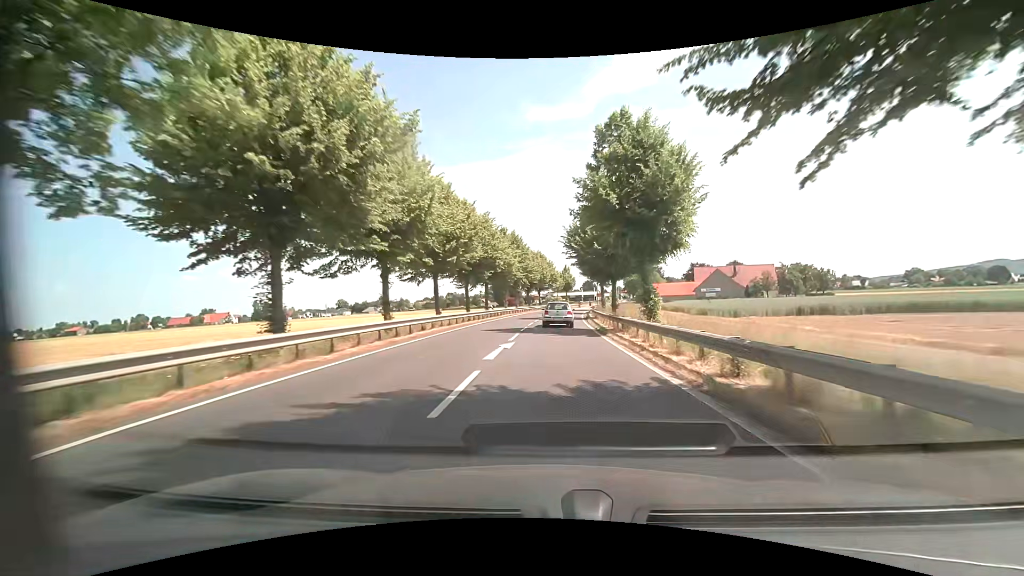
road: primary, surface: asphalt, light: Day
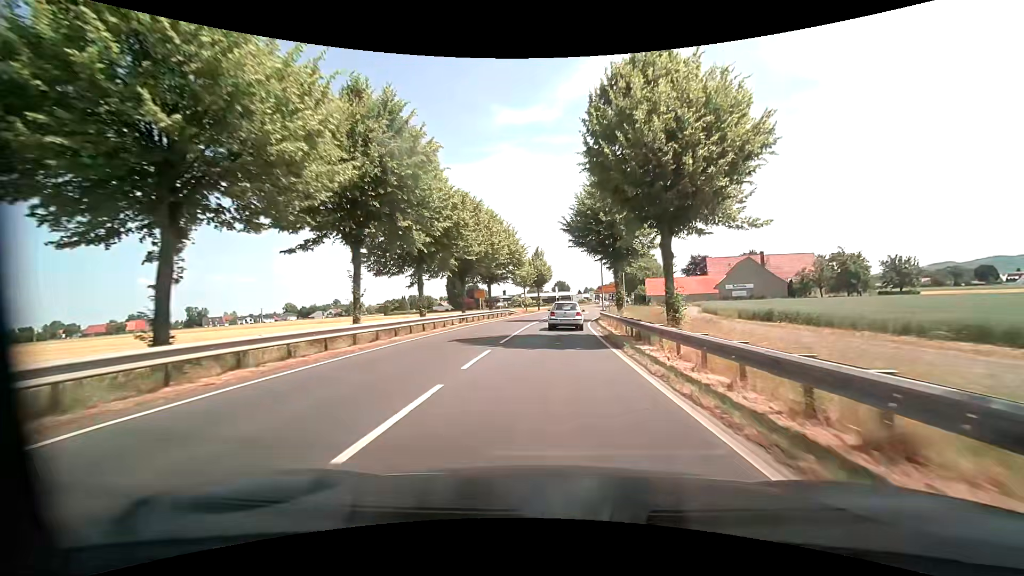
(+1.2, +43.2) m; +3°
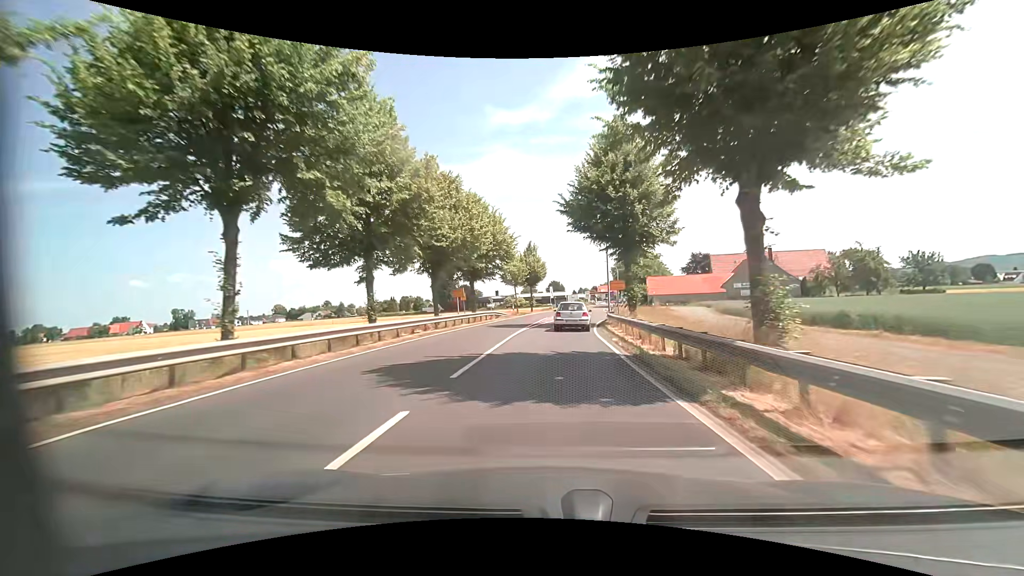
(+0.1, +7.9) m; +1°
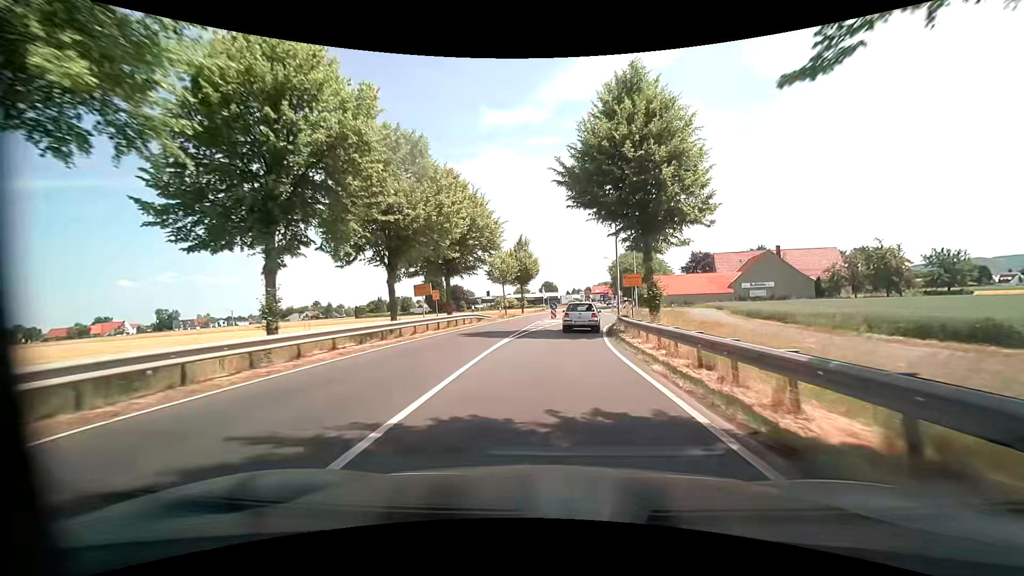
(0.0, +7.7) m; +1°
